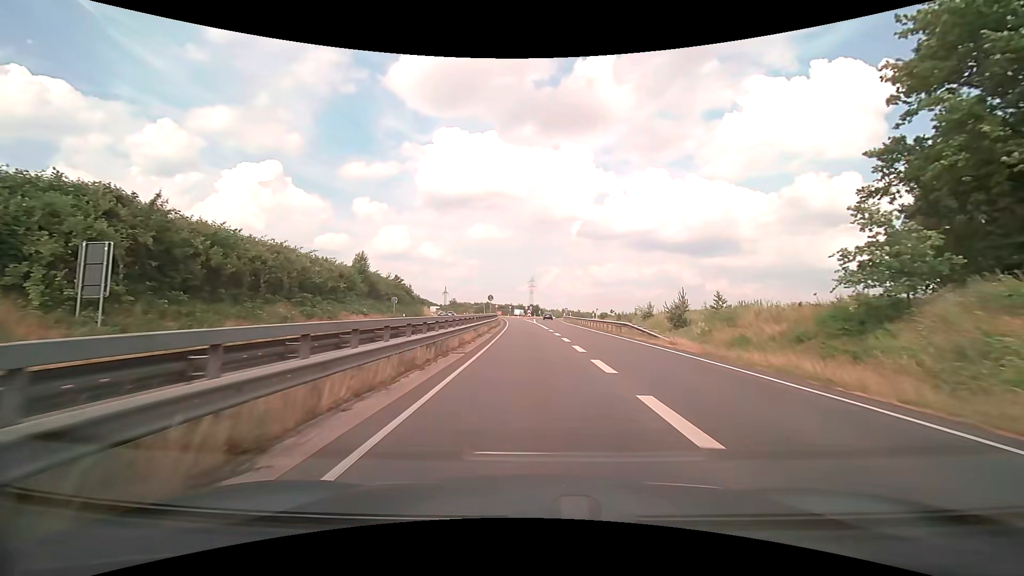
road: trunk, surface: asphalt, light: Day
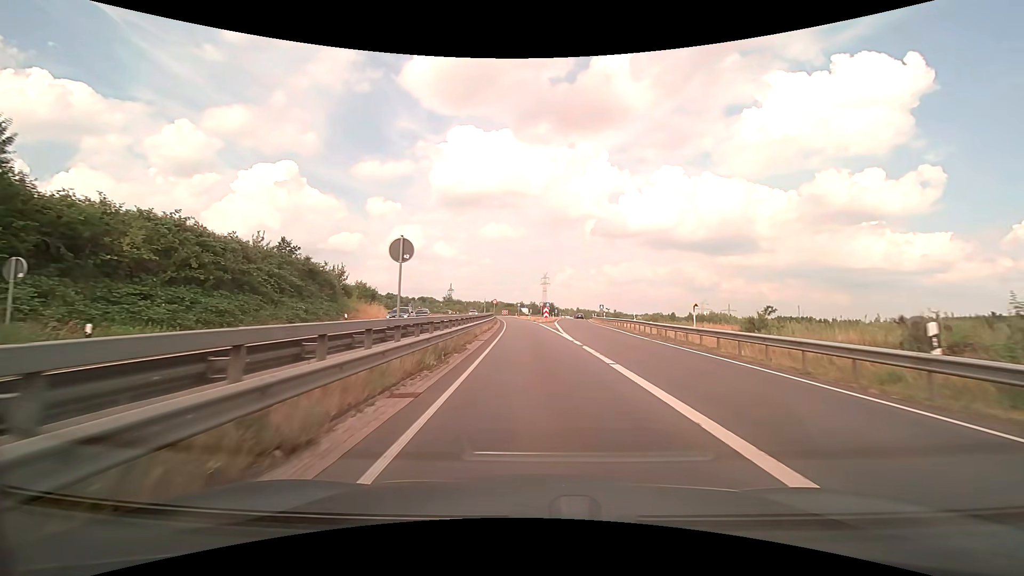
(-0.8, +38.4) m; -2°
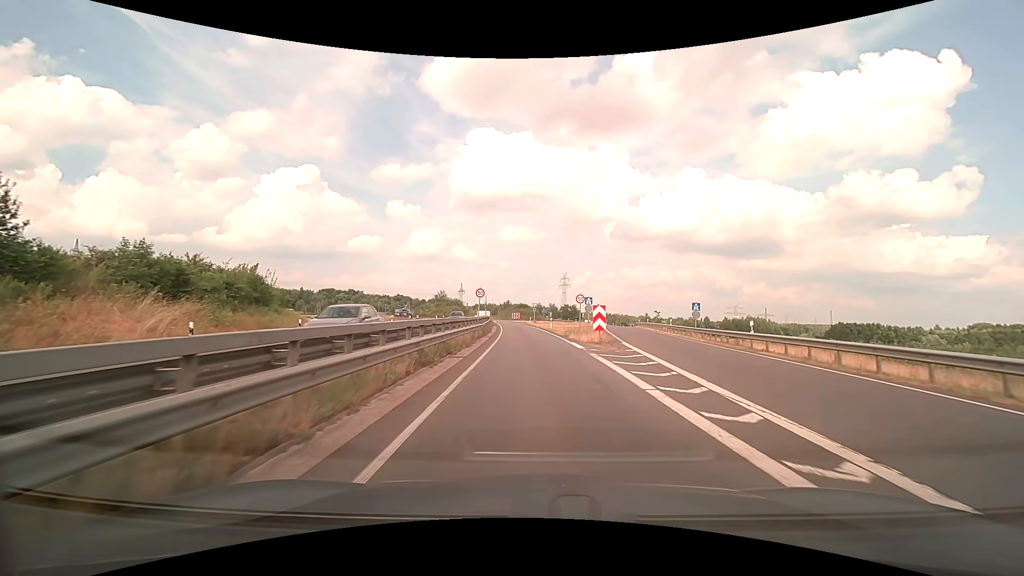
(-0.6, +36.5) m; -2°
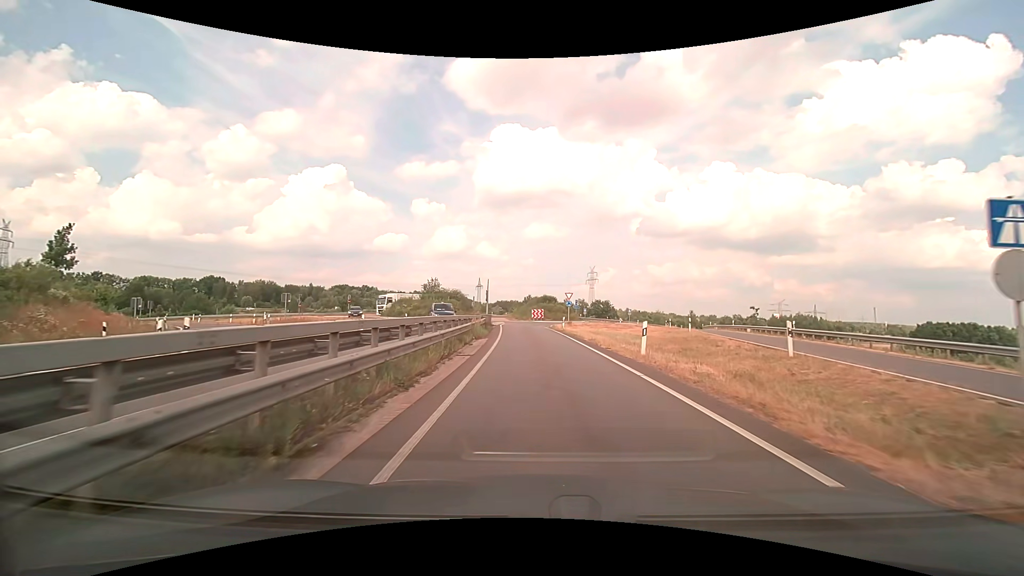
(-0.9, +33.2) m; -3°
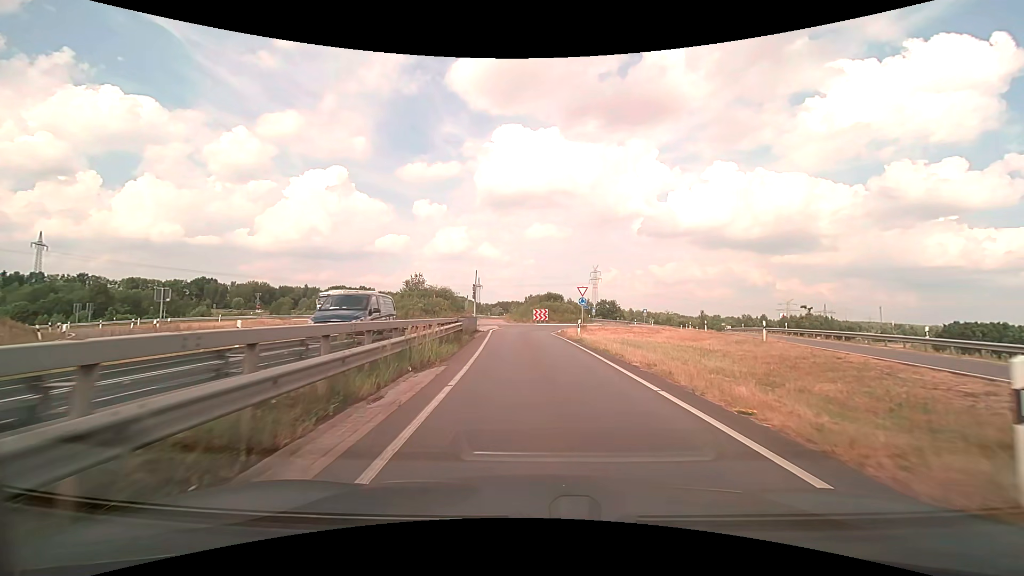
(0.0, +11.9) m; 0°
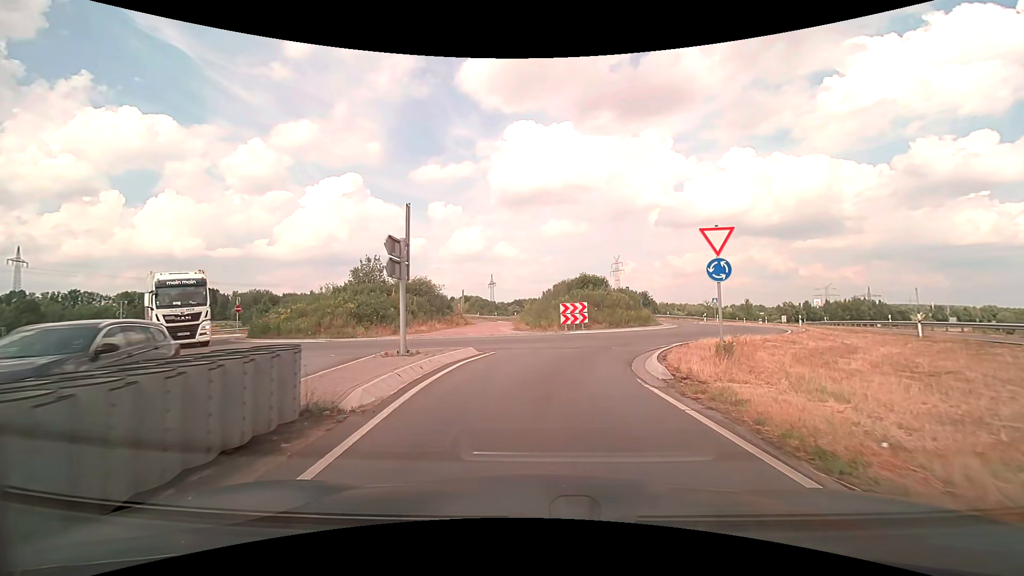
(-0.4, +24.4) m; -2°
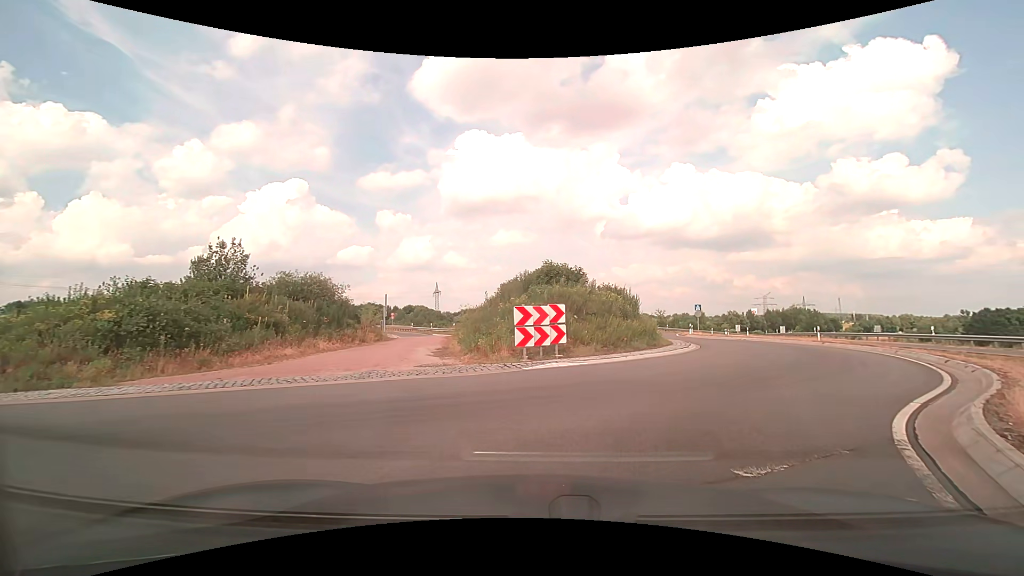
(+0.3, +13.1) m; +5°
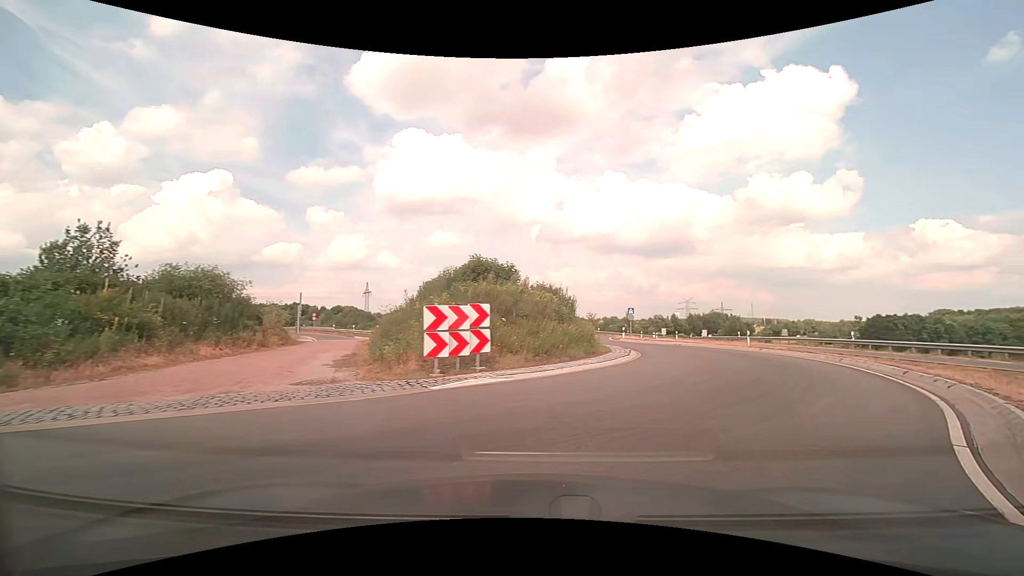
(+0.2, +2.9) m; +6°
(+3, +10) (+7, +19) (+6, +29) (+1, +37) (-7, +42) (-15, +48) (-20, +57) (-25, +66) (-30, +74) (-36, +83) m
